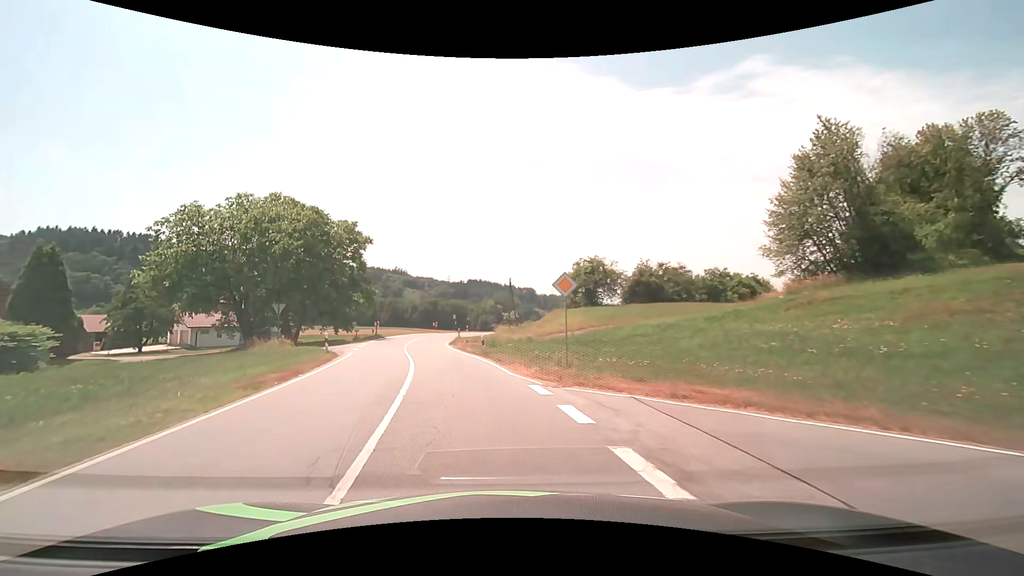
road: secondary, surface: asphalt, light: Day
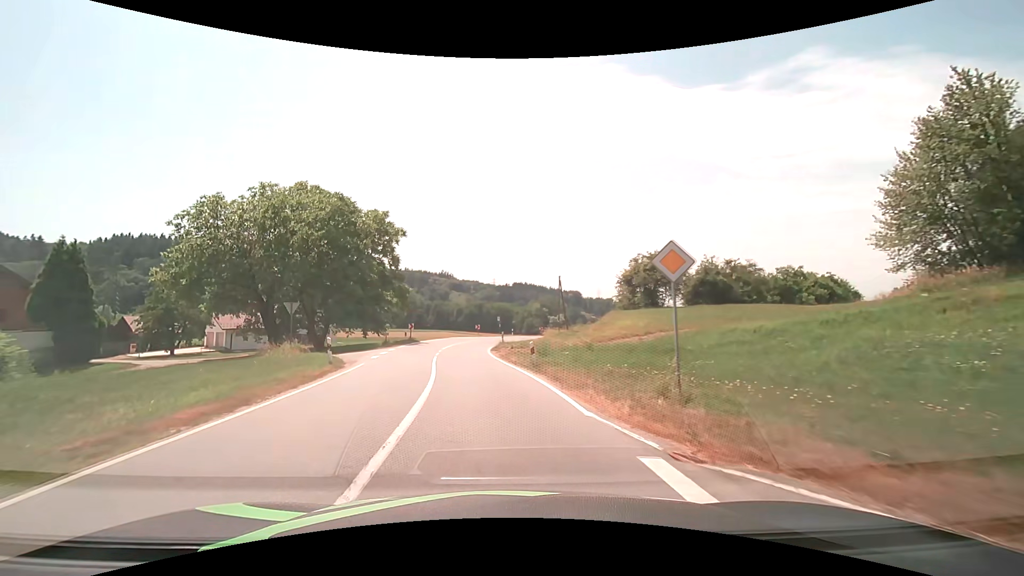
(-0.3, +6.1) m; -5°
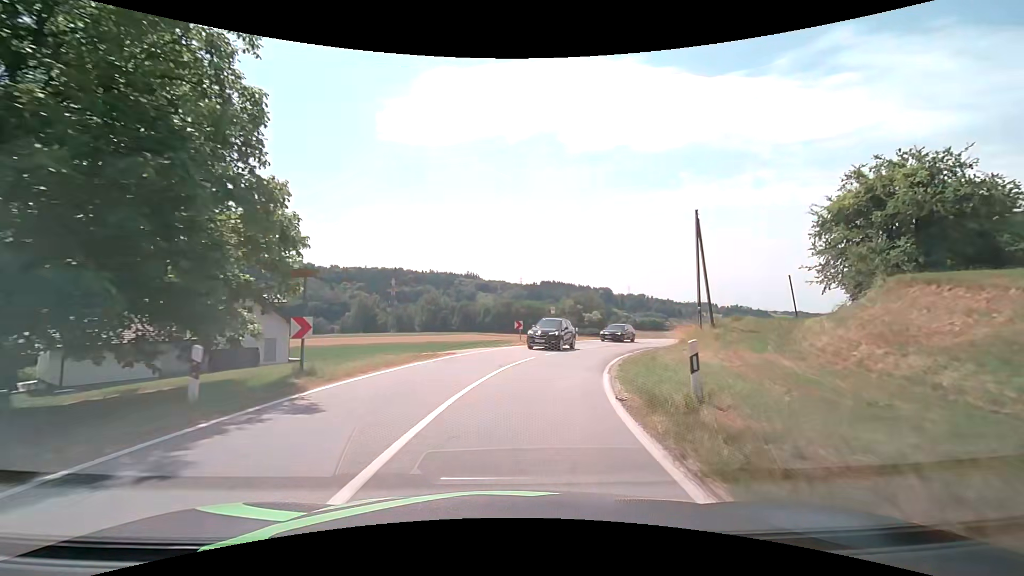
(-2.7, +30.5) m; -4°
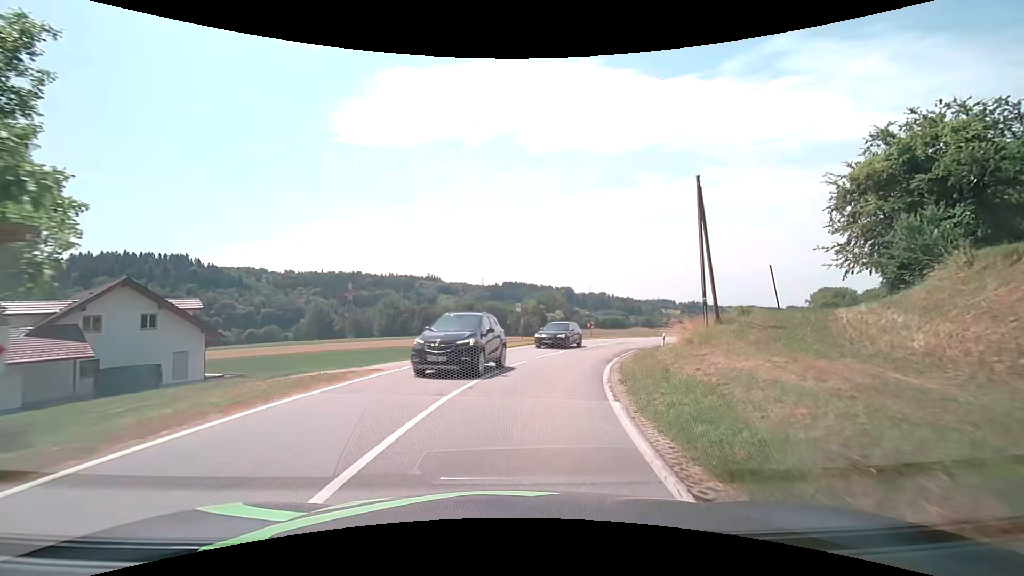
(+0.2, +6.0) m; +4°
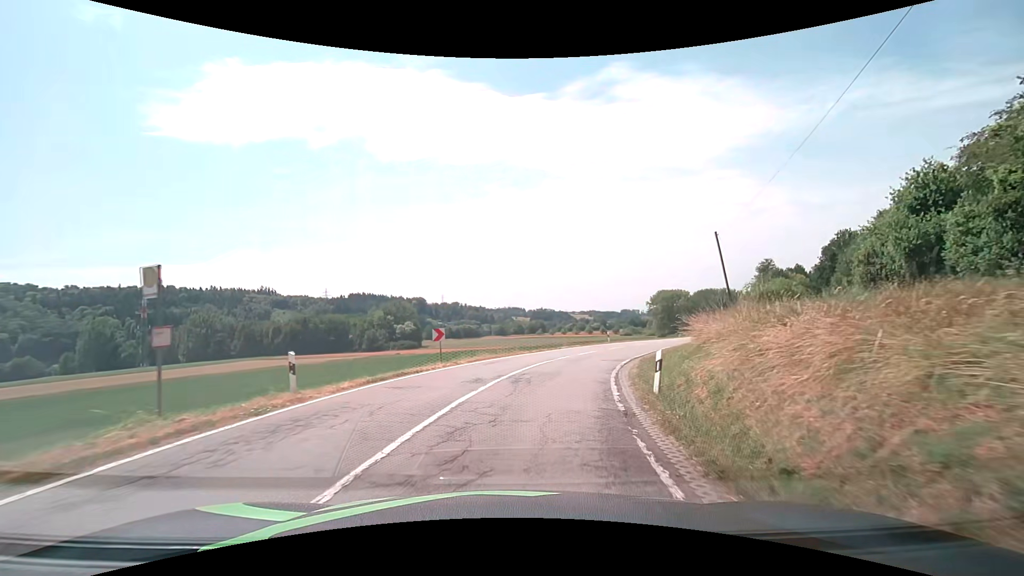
(+3.4, +23.0) m; +16°
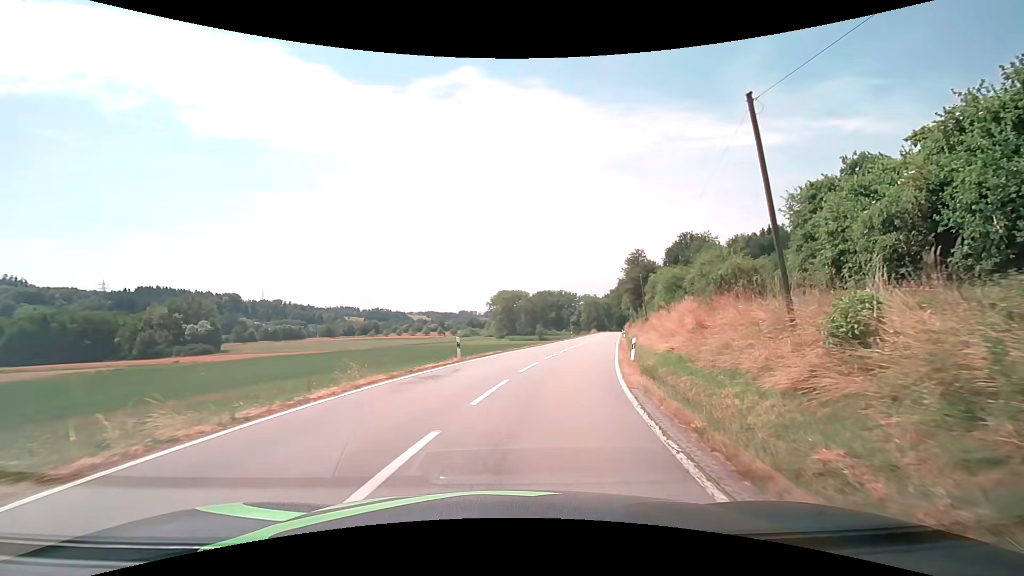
(+3.4, +22.8) m; +18°
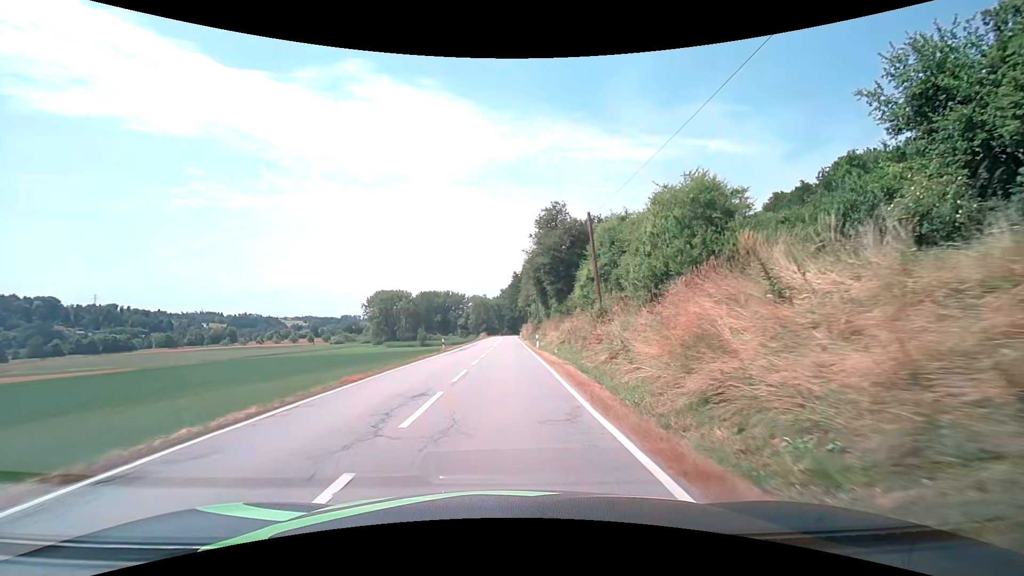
(+5.2, +31.9) m; +13°
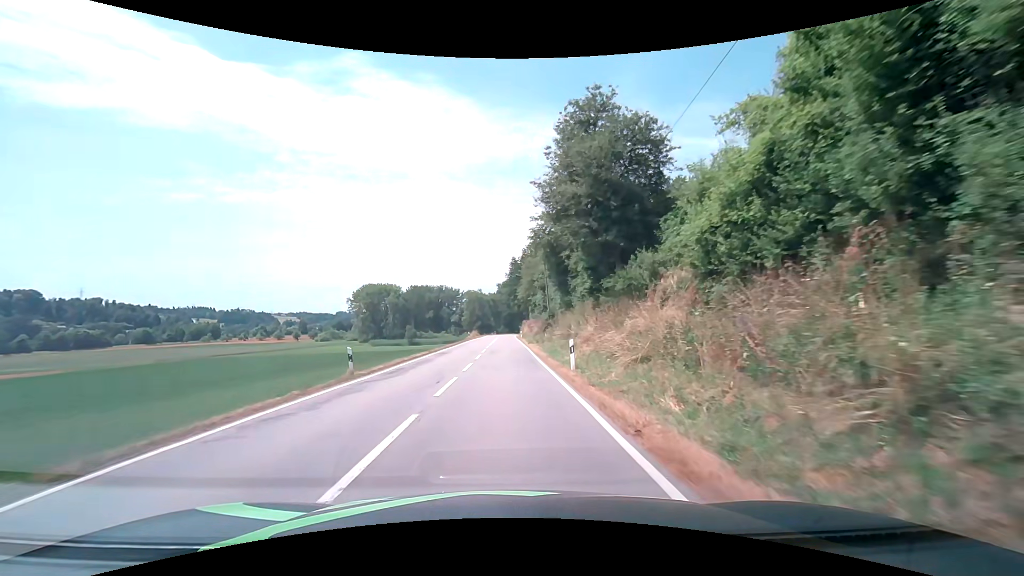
(+0.1, +22.2) m; 0°
(0, +10) (0, +20) (0, +30) (0, +40) (0, +50) (0, +60) (0, +70) (0, +80) (0, +90) (0, +100) m
